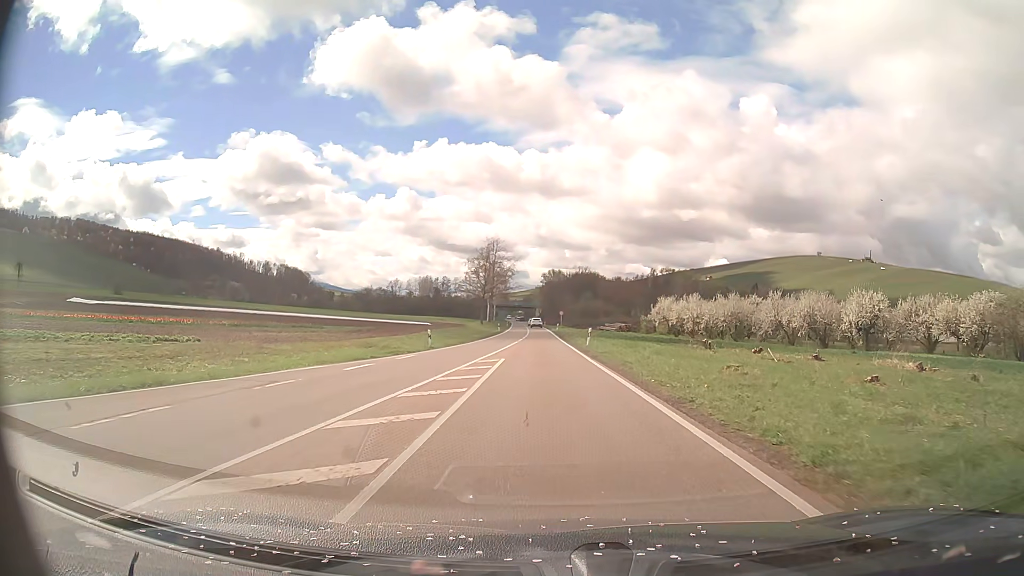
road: primary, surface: asphalt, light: Day
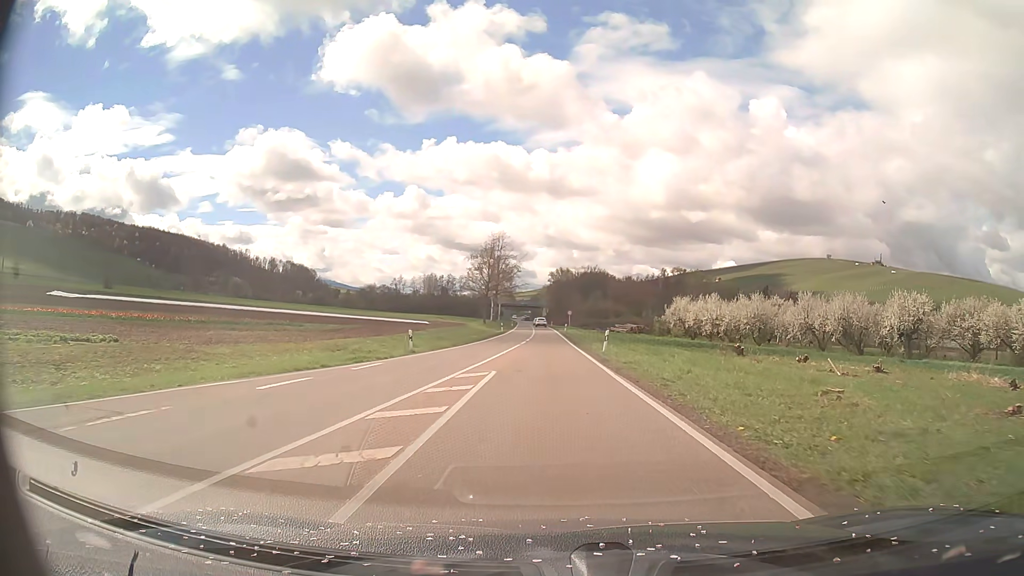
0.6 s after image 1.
(0.0, +6.7) m; 0°
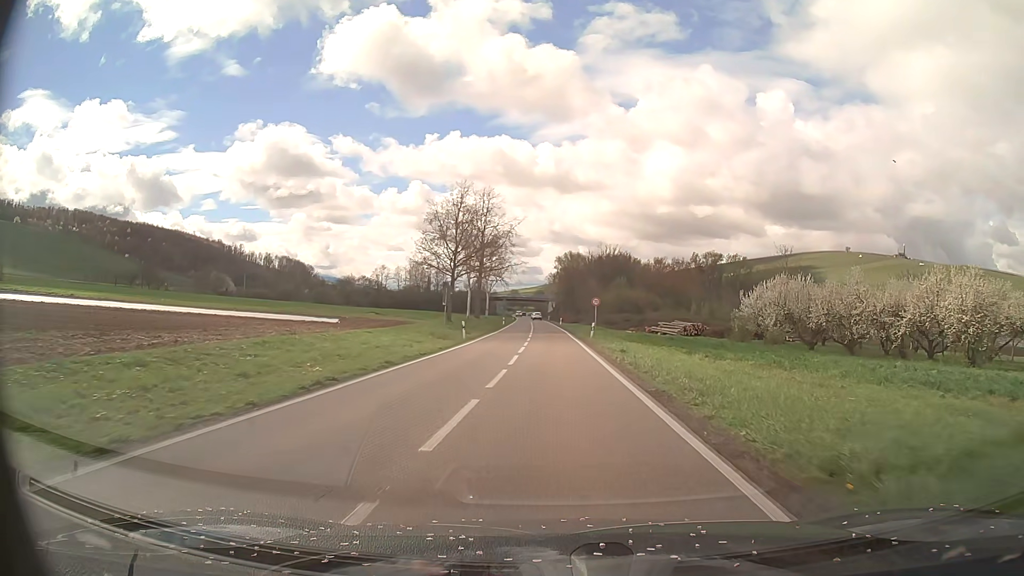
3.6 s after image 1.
(-0.4, +40.0) m; 0°
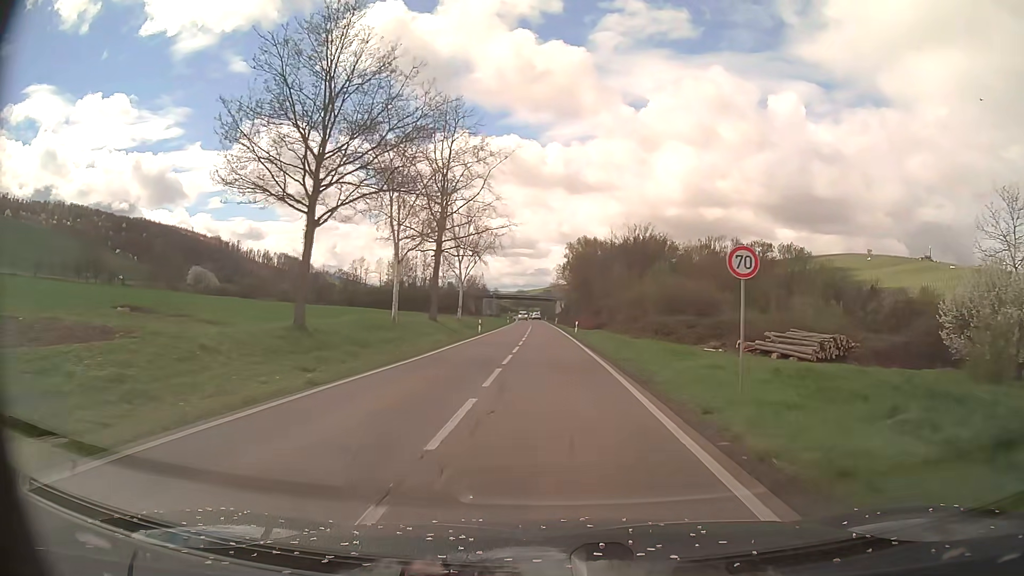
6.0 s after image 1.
(-0.3, +36.5) m; -1°
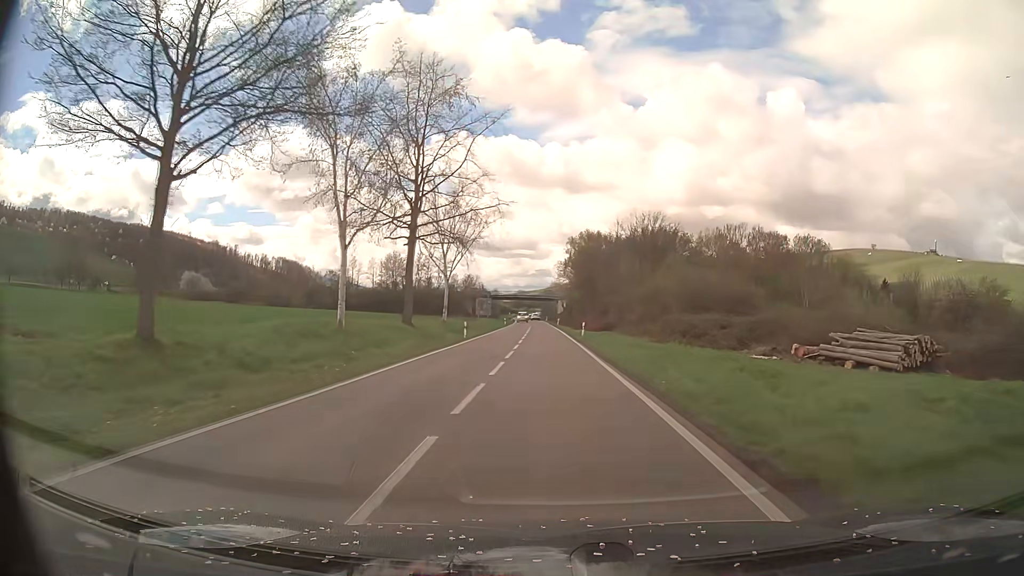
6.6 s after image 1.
(0.0, +9.5) m; 0°
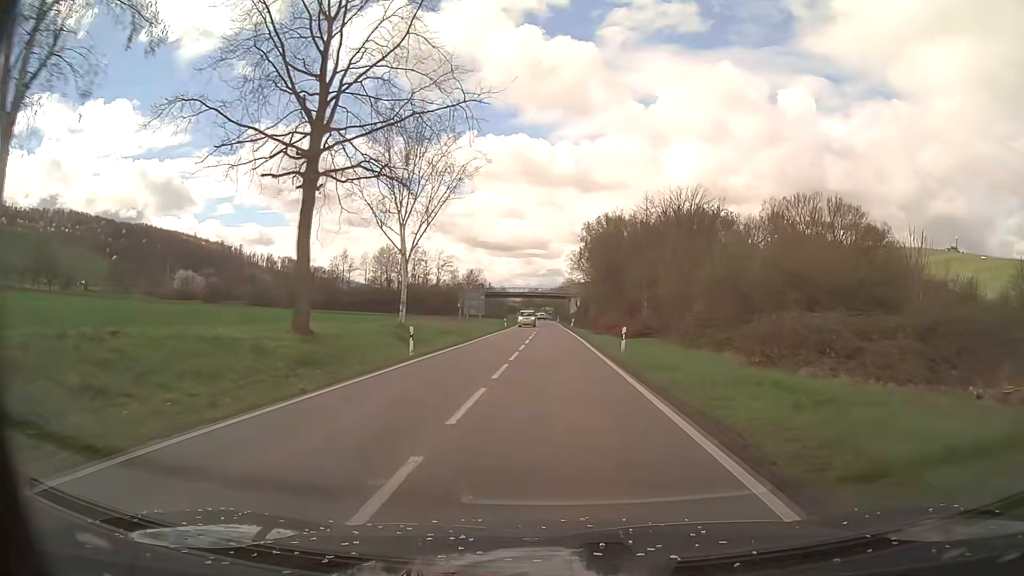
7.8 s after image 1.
(-0.1, +19.3) m; -1°
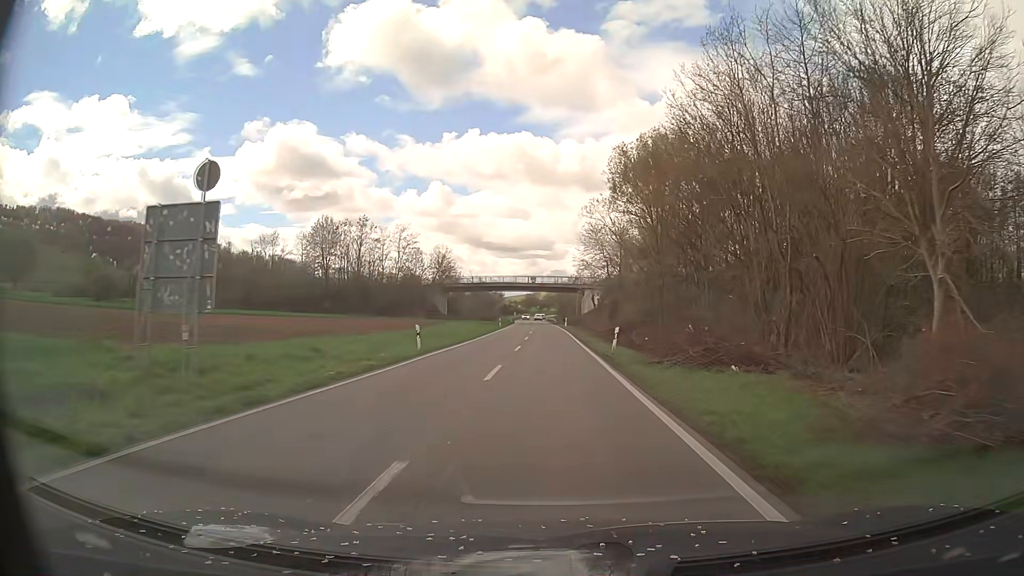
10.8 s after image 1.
(-0.2, +48.8) m; -1°
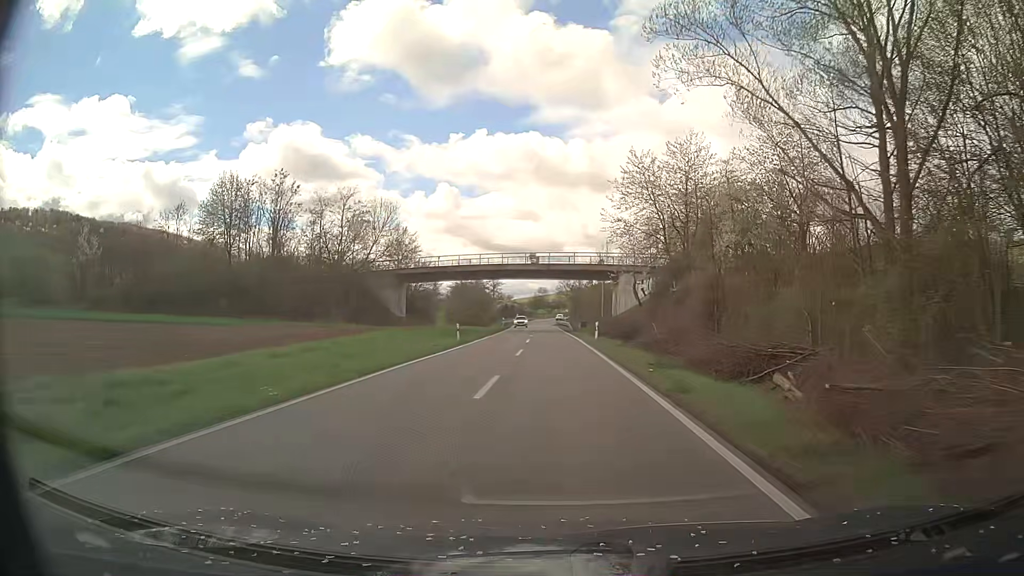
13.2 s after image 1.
(-0.2, +39.9) m; -1°
(0, +10) (0, +20) (0, +30) (0, +40) (0, +50) (0, +60) (0, +70) (-1, +80) (-1, +90) (-1, +100) m
